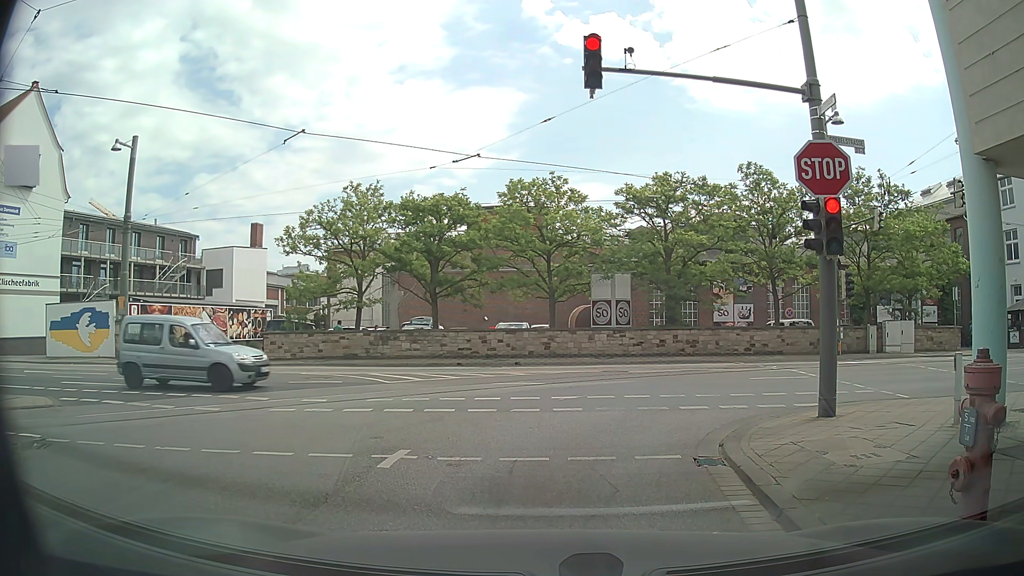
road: residential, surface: asphalt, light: Day
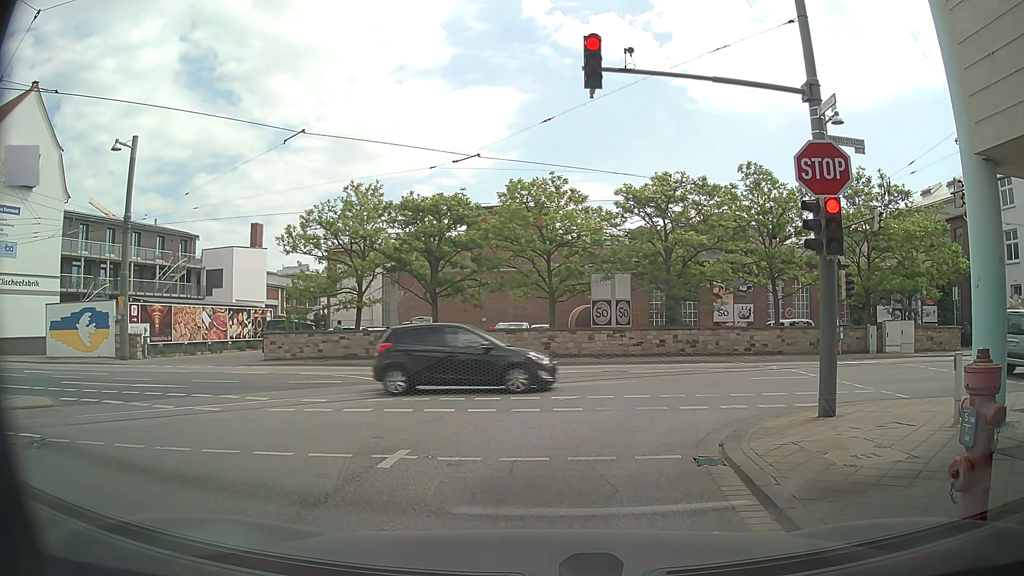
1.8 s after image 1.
(0.0, 0.0) m; 0°
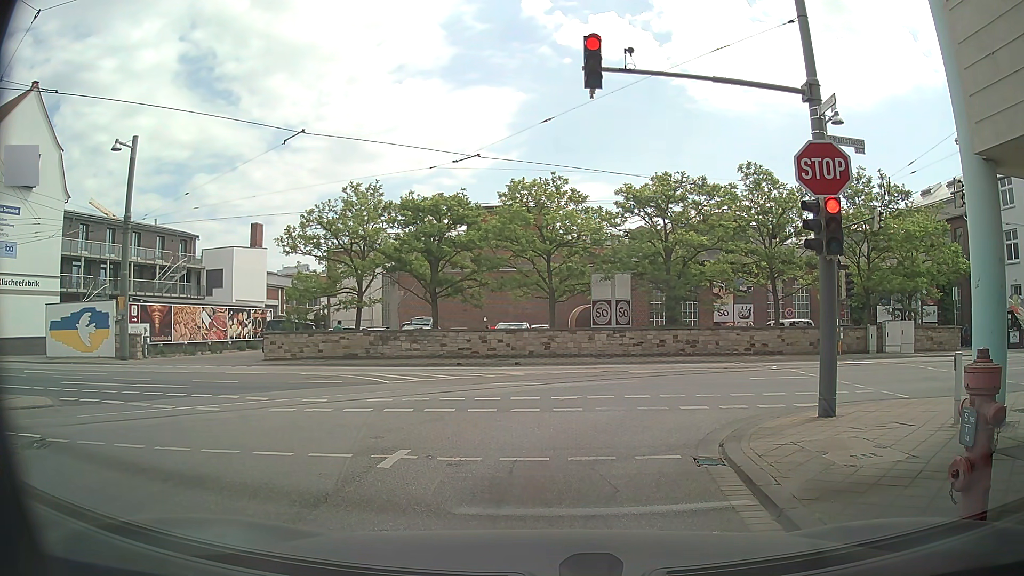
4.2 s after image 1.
(0.0, 0.0) m; 0°
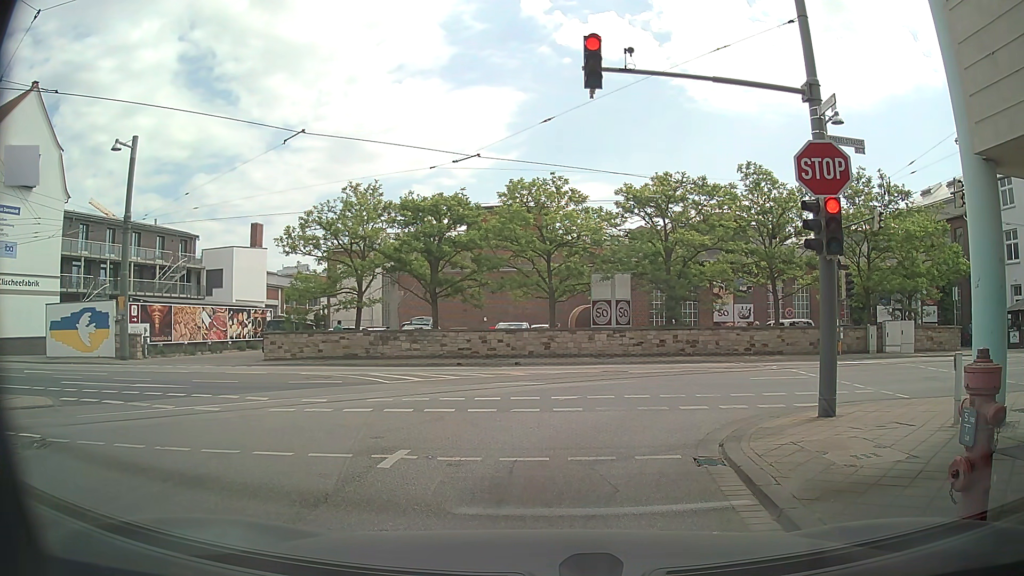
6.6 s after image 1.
(0.0, 0.0) m; 0°
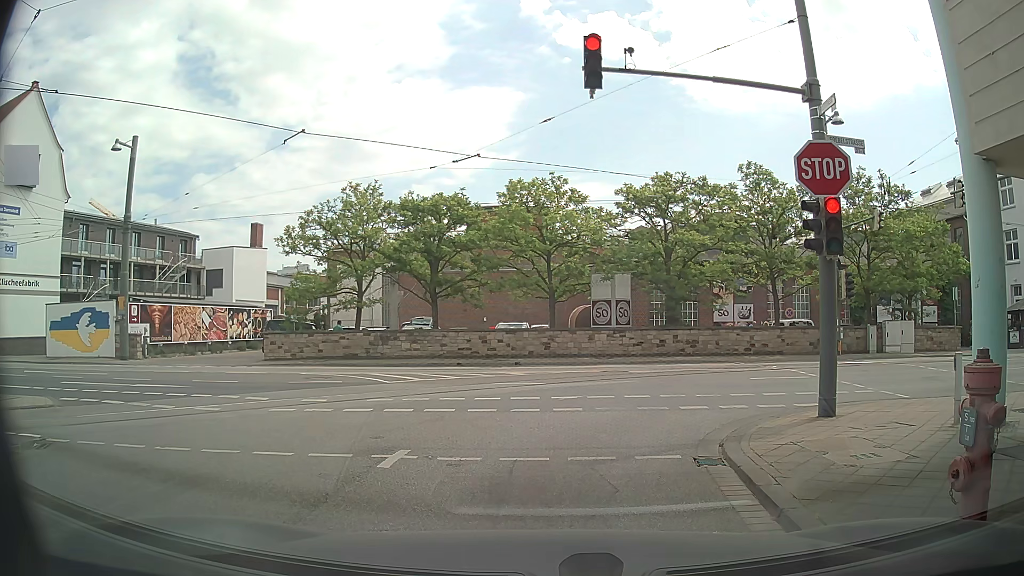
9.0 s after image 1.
(0.0, 0.0) m; 0°
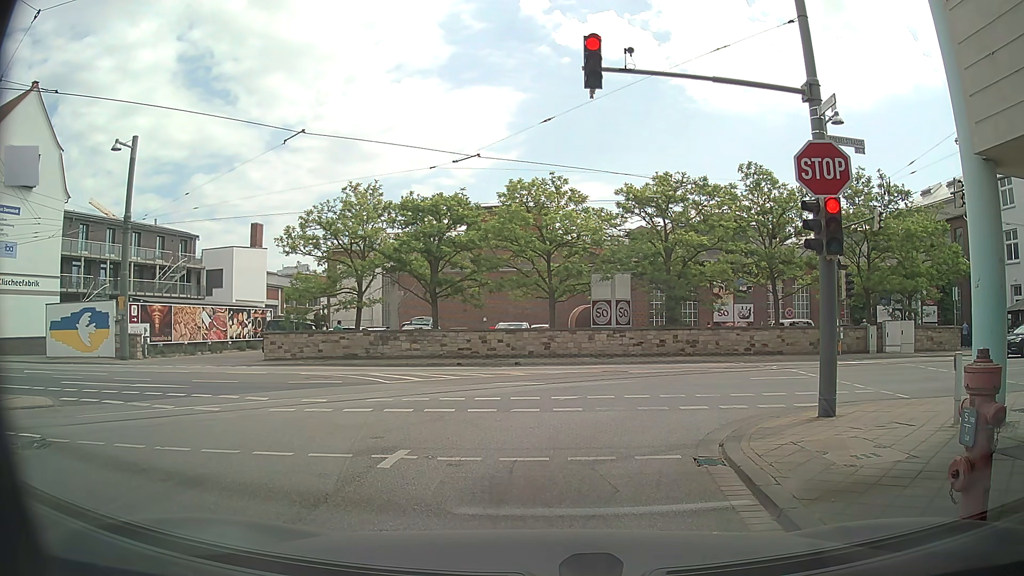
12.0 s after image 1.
(0.0, 0.0) m; 0°
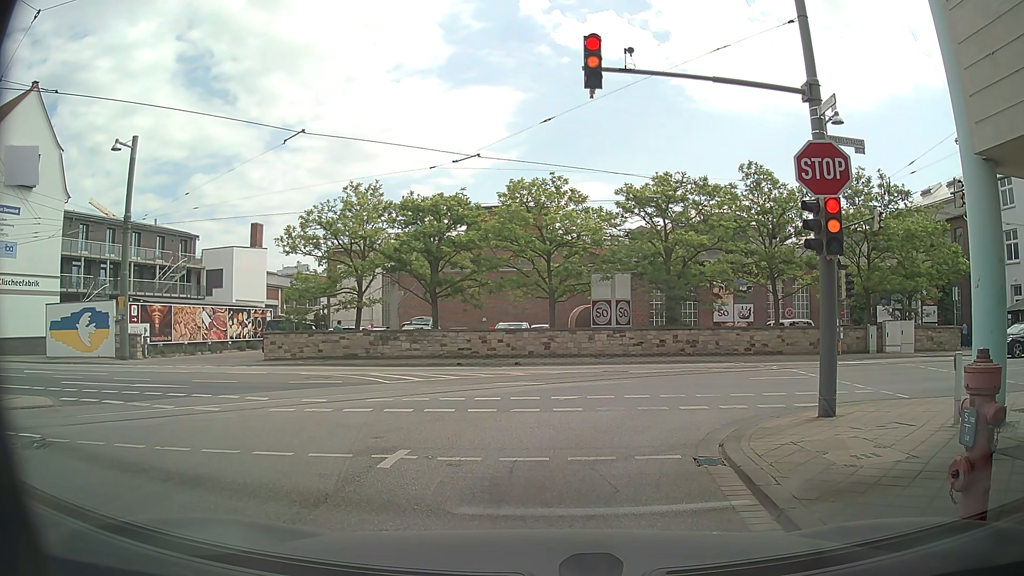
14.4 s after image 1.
(0.0, 0.0) m; 0°
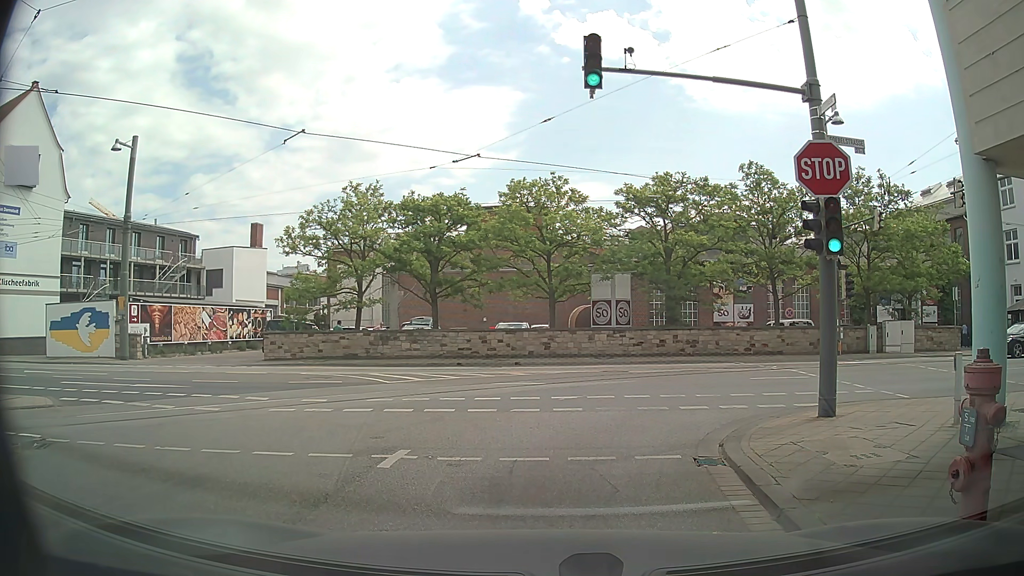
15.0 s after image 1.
(0.0, 0.0) m; 0°
